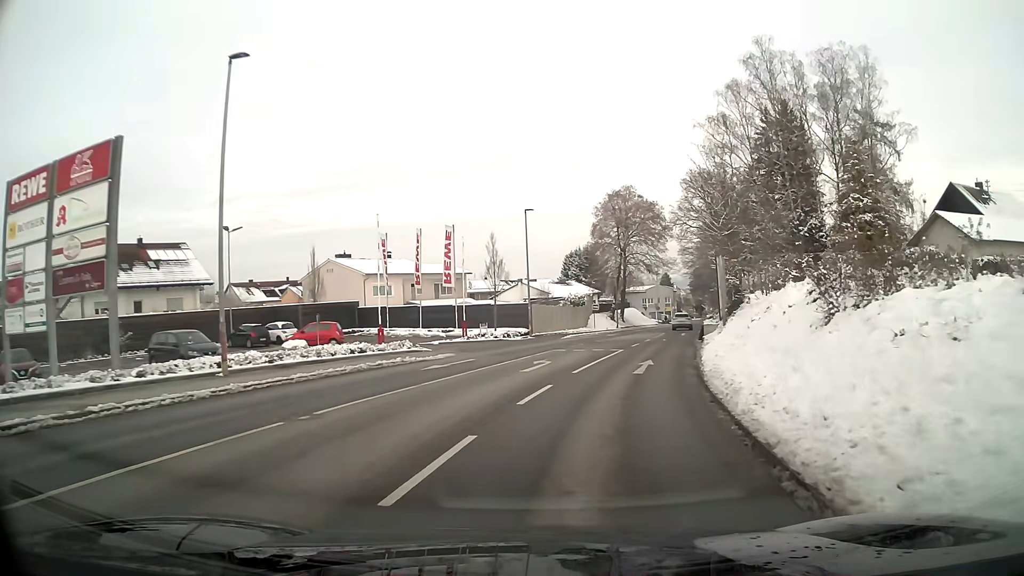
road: tertiary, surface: asphalt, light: Day
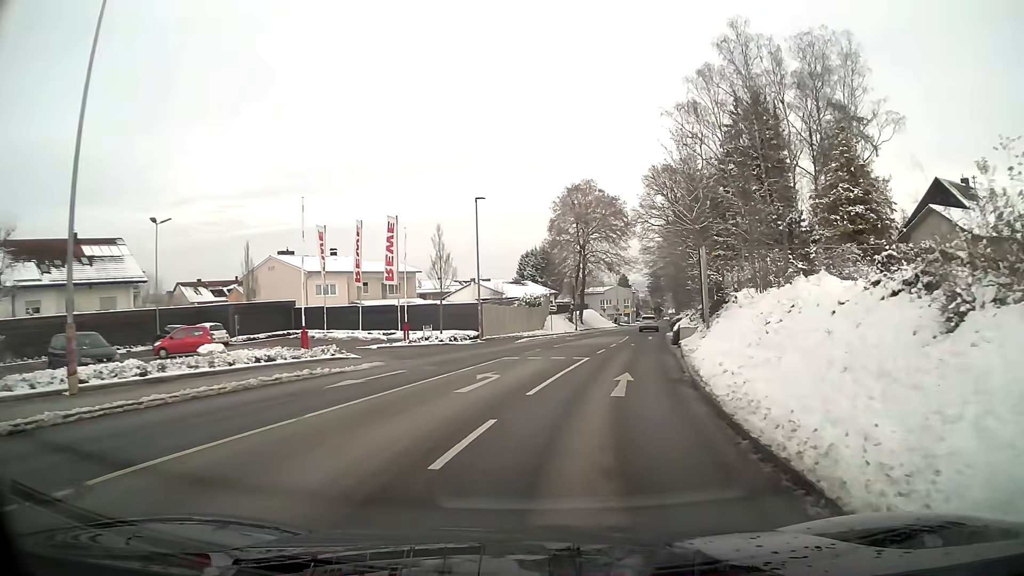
(+0.1, +4.6) m; +4°
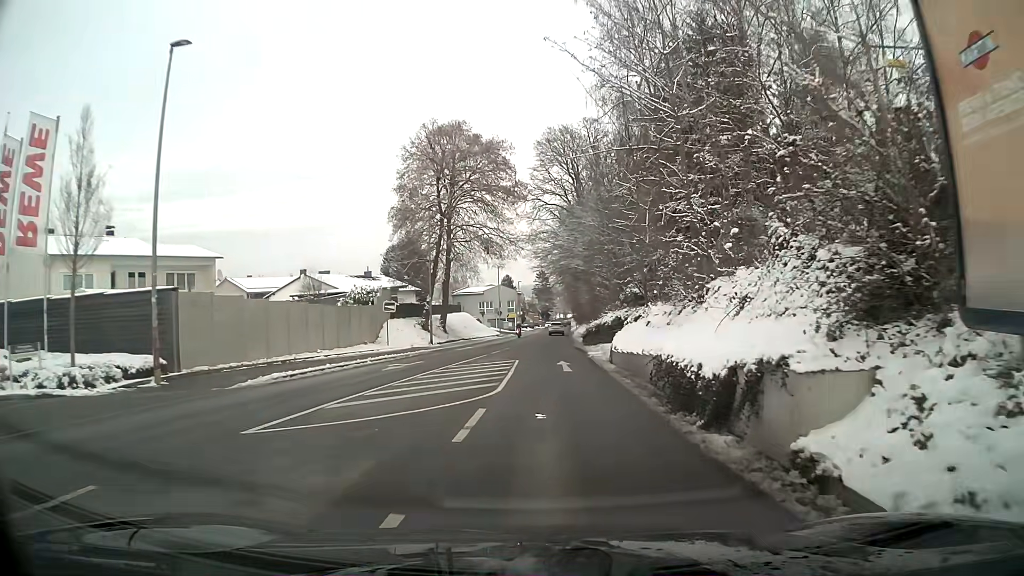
(+2.4, +23.7) m; +8°
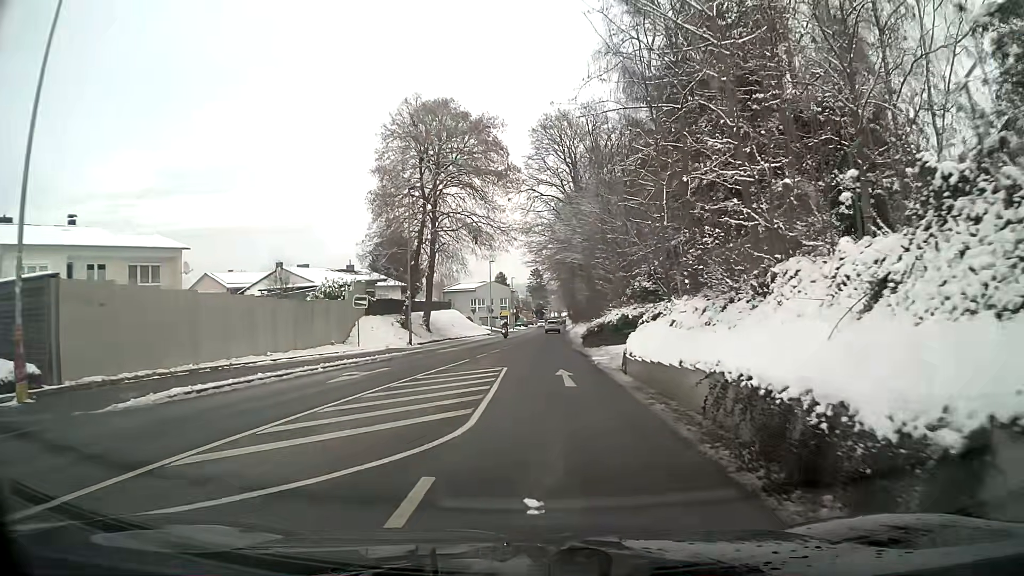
(0.0, +4.8) m; +1°
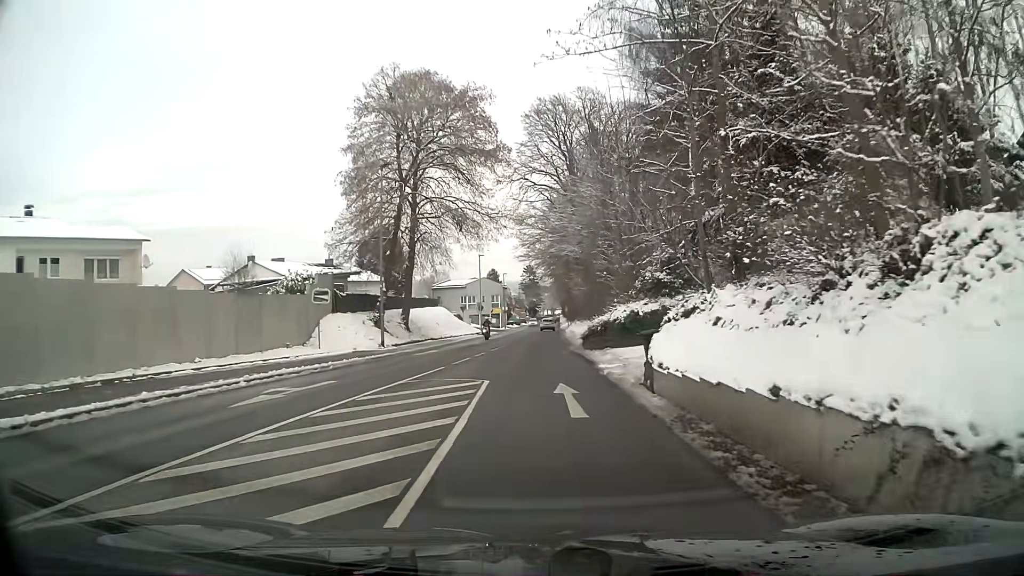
(0.0, +4.8) m; 0°
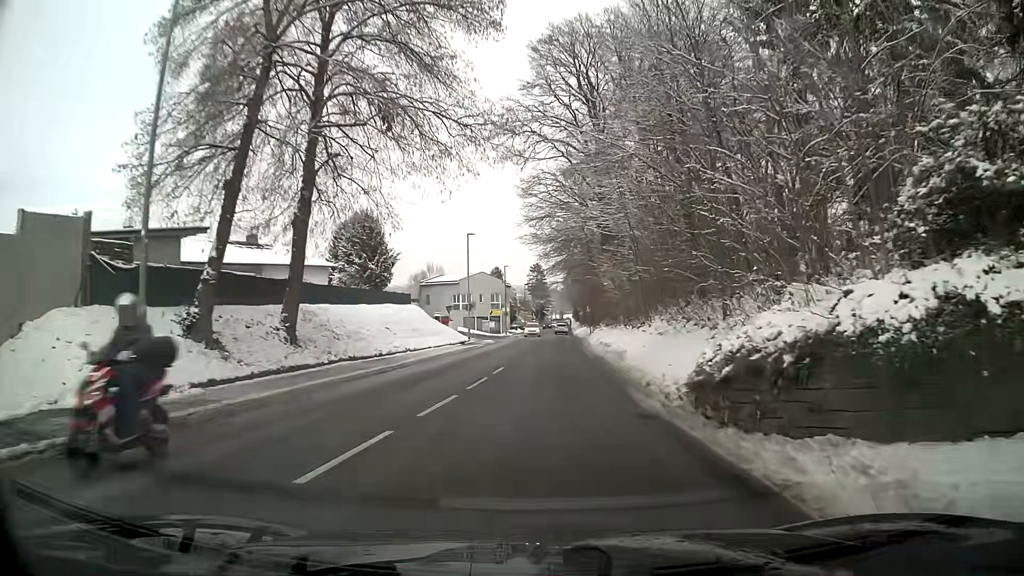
(-0.1, +19.5) m; -1°
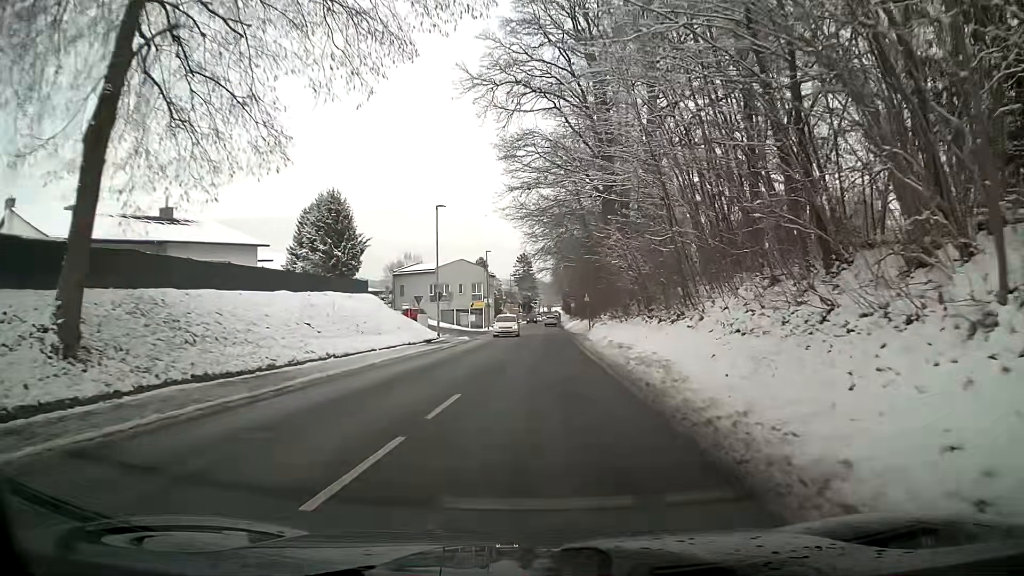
(+0.2, +9.8) m; +2°
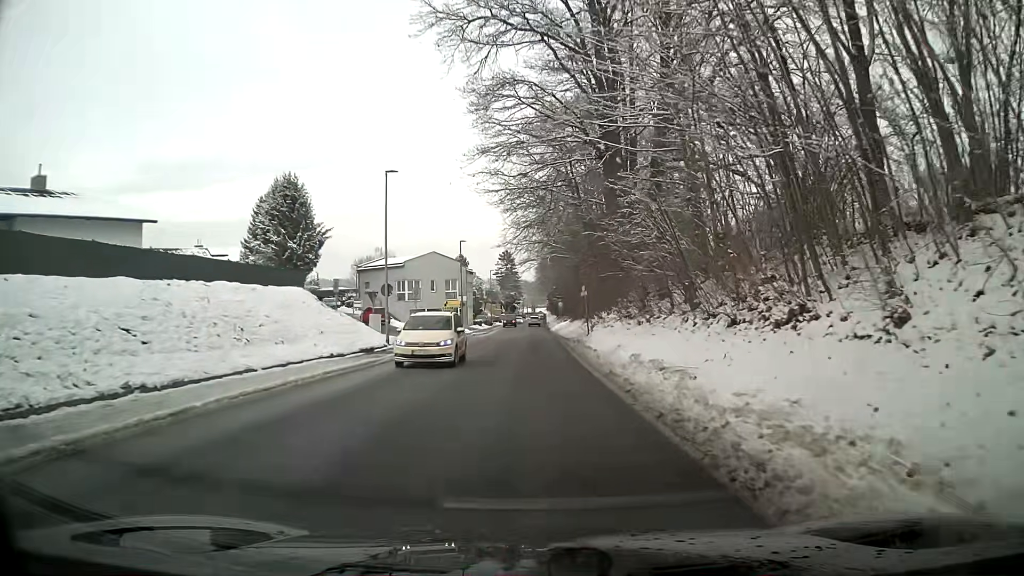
(+0.1, +10.0) m; +1°
(0, +10) (0, +20) (0, +30) (0, +40) (0, +50) (0, +60) (0, +70) (0, +80) (0, +90) (0, +100) m
